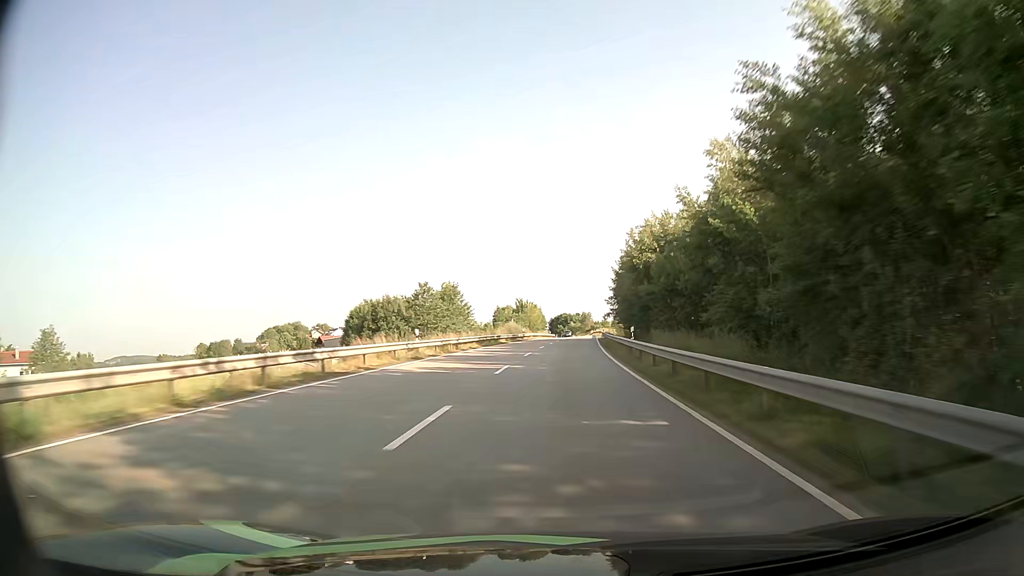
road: primary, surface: asphalt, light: Day
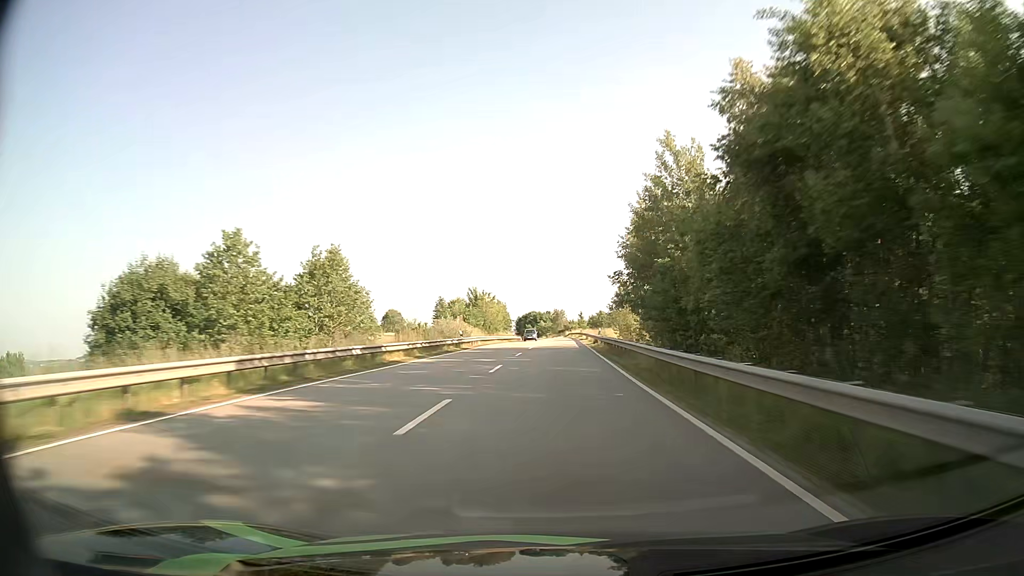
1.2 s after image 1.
(+1.0, +34.9) m; +3°
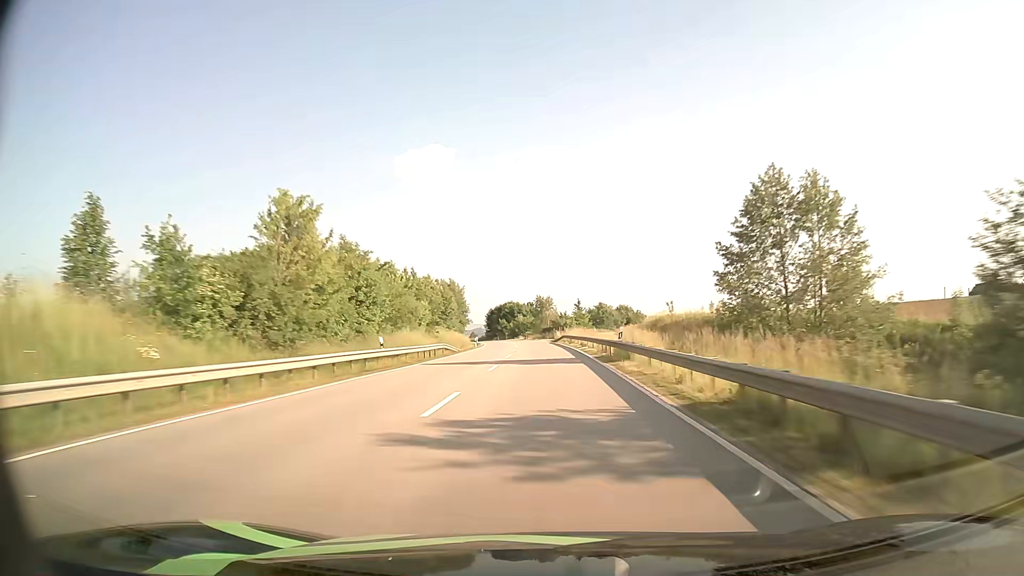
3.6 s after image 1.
(+1.4, +70.0) m; +1°
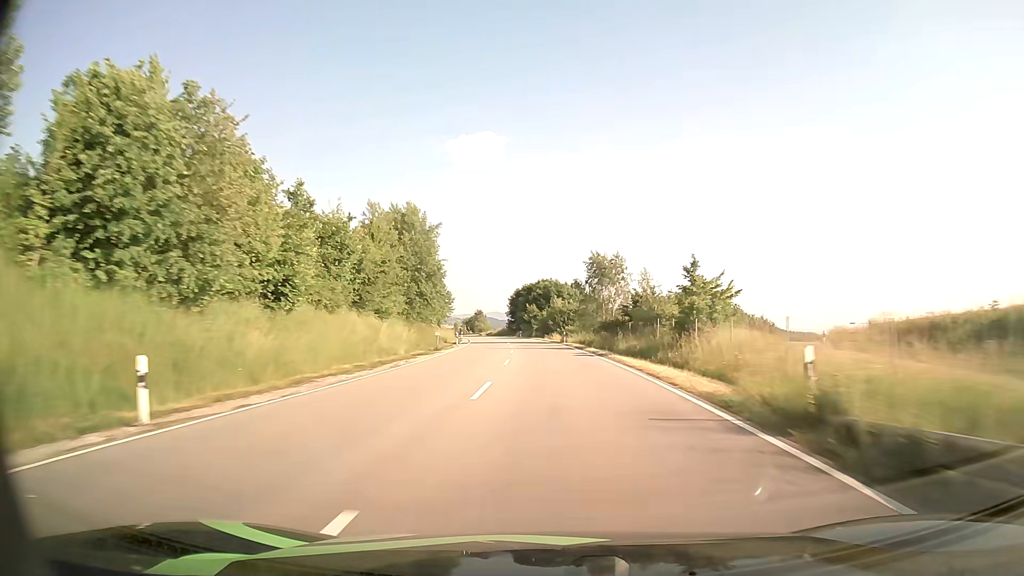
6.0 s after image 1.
(-1.7, +70.0) m; -3°
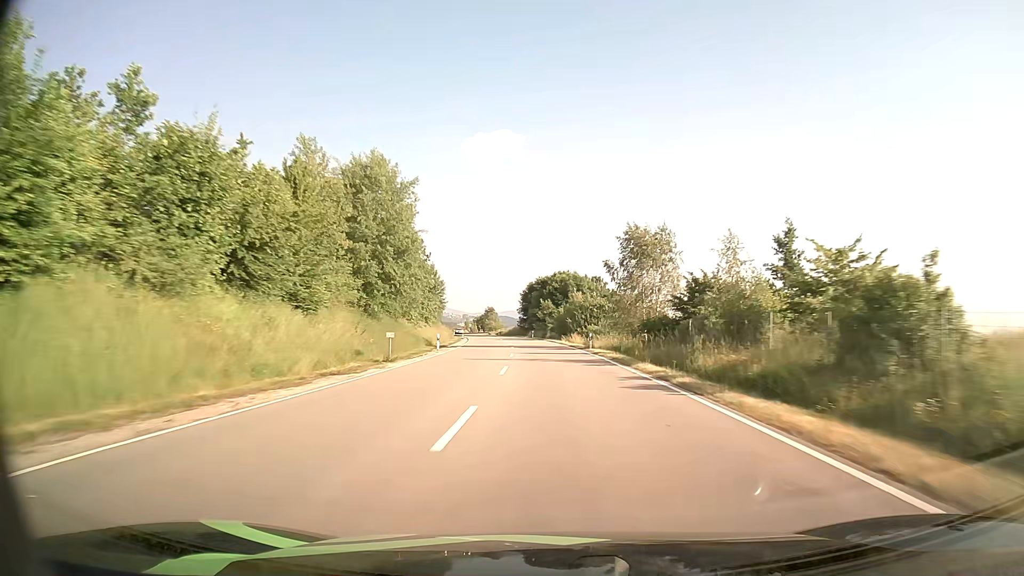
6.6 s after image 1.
(-0.2, +17.5) m; -1°
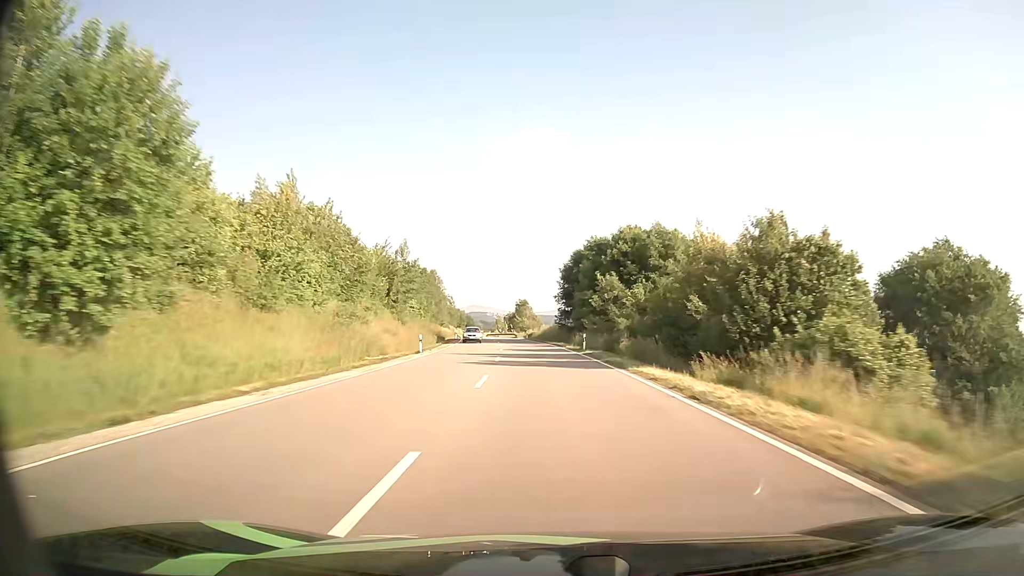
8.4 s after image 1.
(-1.6, +52.5) m; -4°
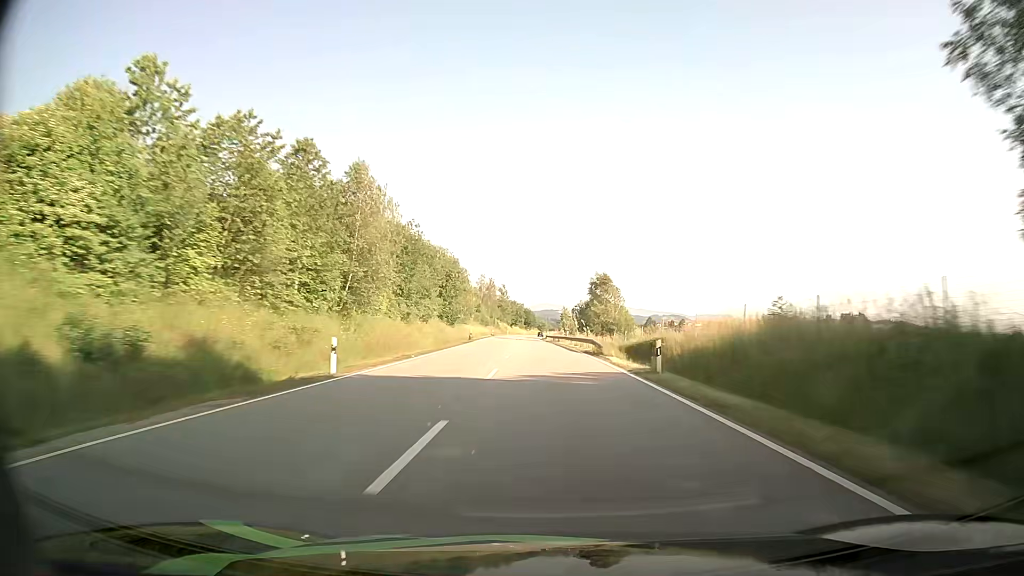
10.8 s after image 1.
(-4.3, +69.9) m; -6°
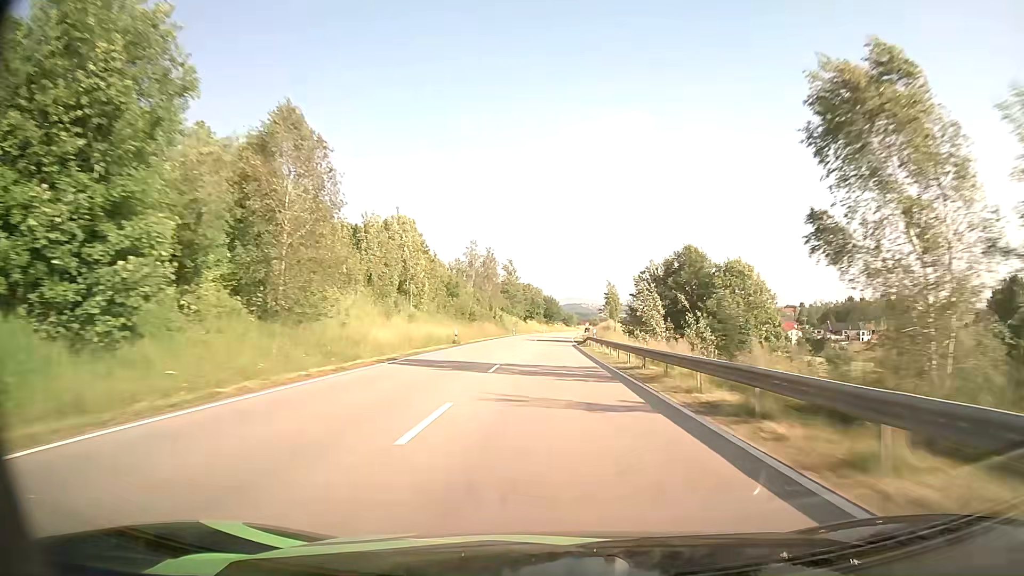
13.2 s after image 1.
(-1.8, +70.0) m; -2°
(0, +10) (0, +20) (0, +30) (0, +40) (0, +50) (0, +60) (+1, +70) (+1, +80) (+1, +90) (+2, +100) m
